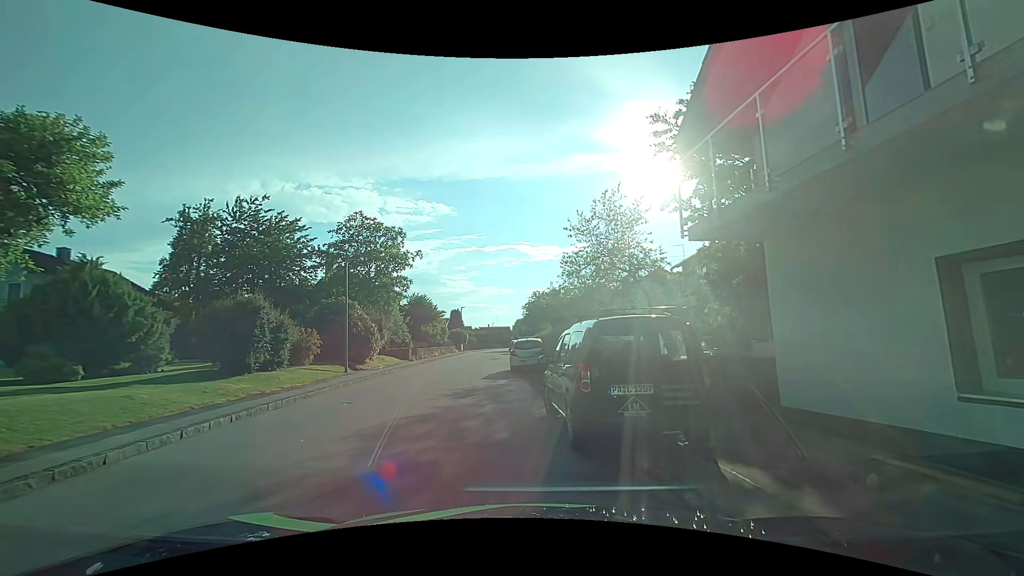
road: residential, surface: asphalt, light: Day
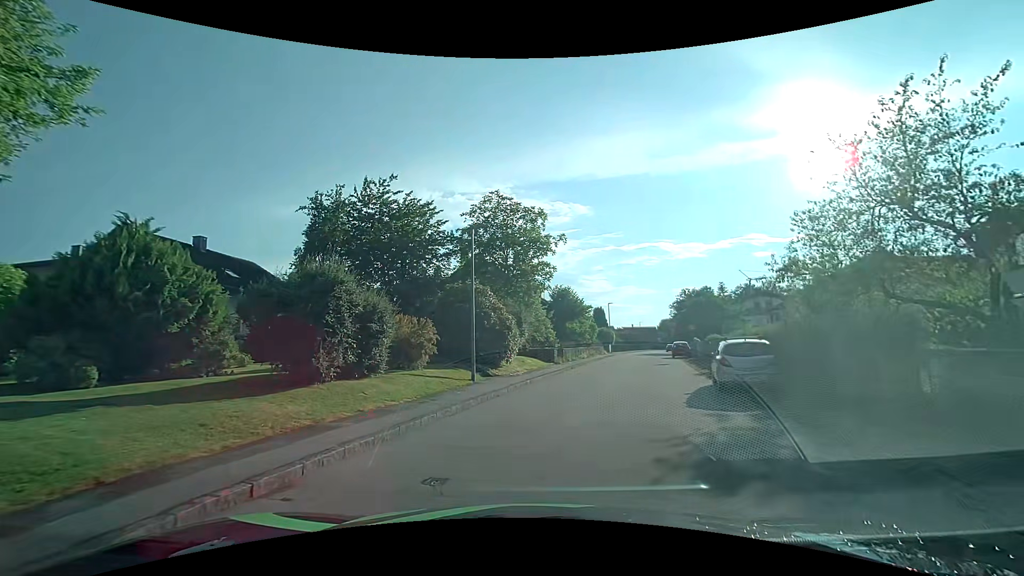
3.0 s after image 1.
(-1.6, +7.5) m; -16°
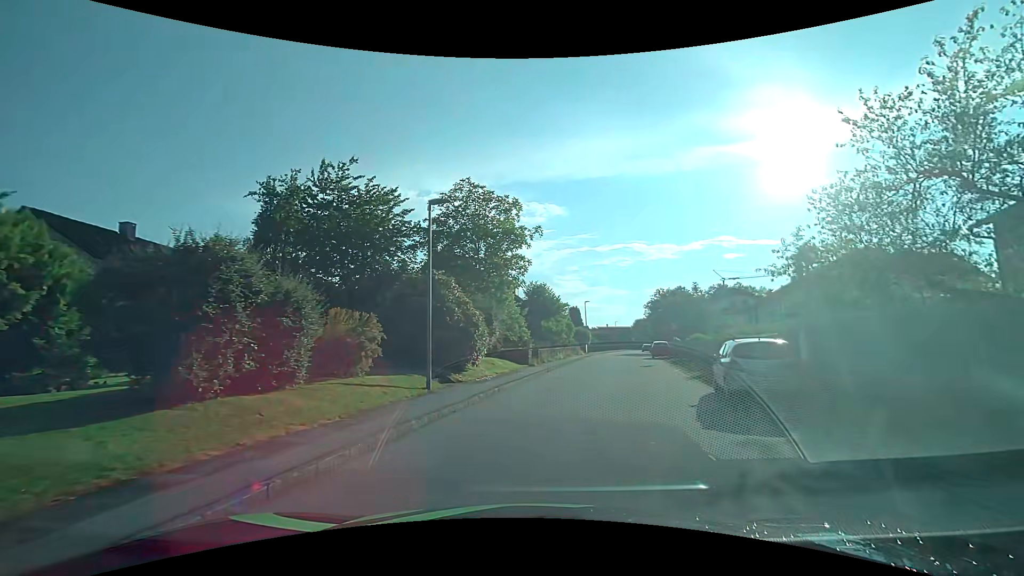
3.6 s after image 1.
(0.0, +2.9) m; +2°
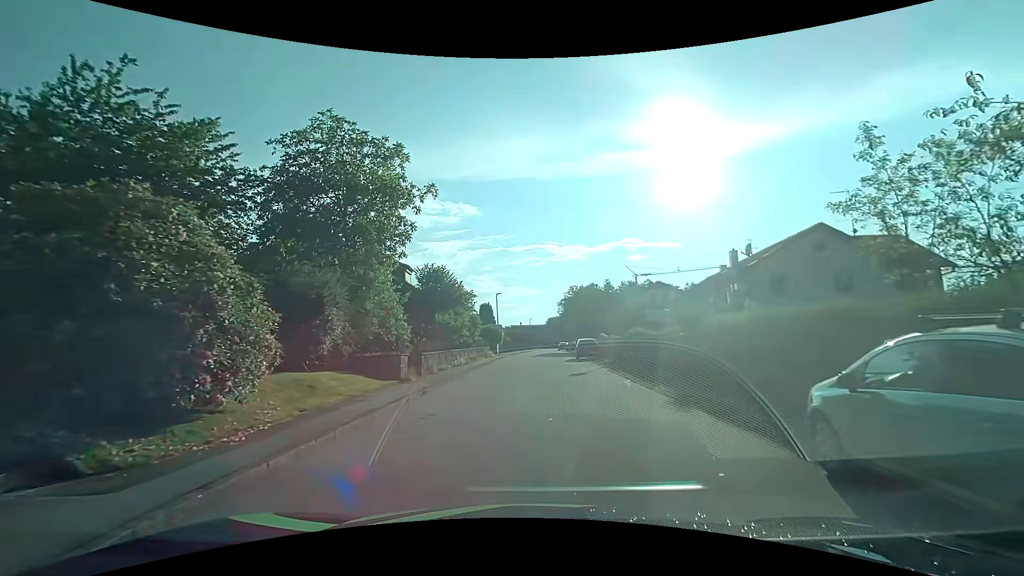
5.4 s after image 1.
(+1.0, +9.9) m; +9°
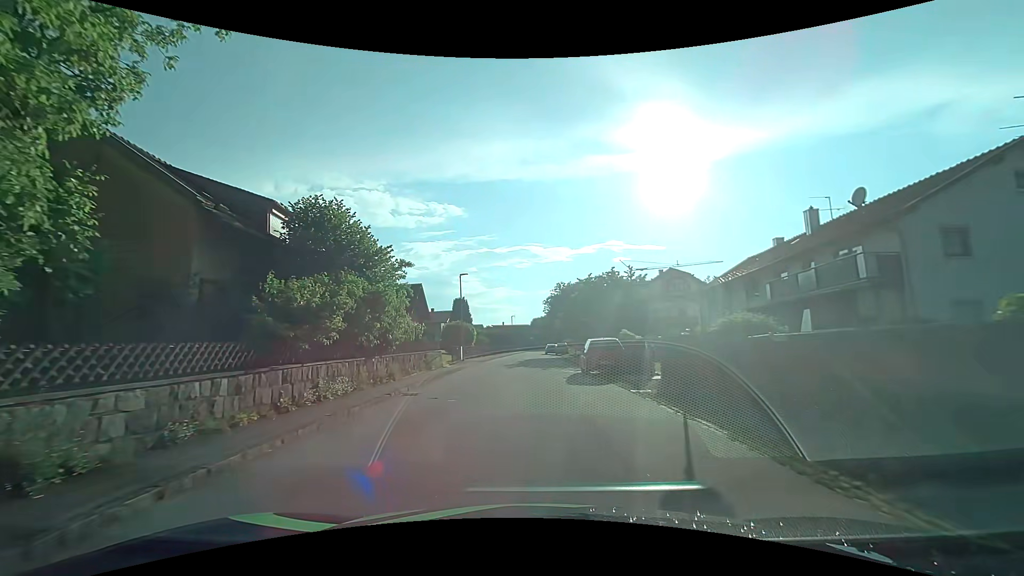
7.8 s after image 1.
(+0.6, +16.1) m; +3°
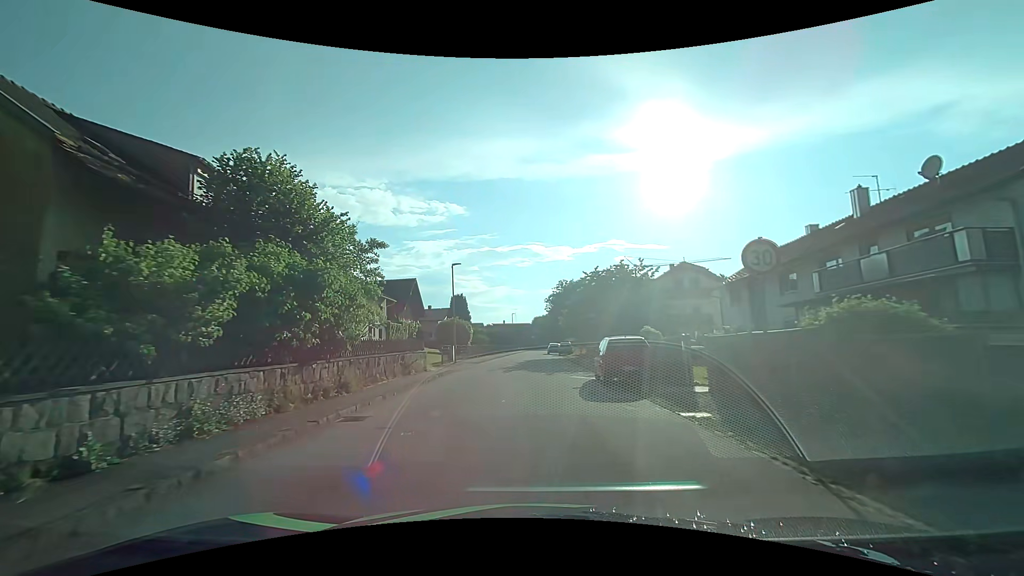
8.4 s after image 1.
(0.0, +4.3) m; 0°
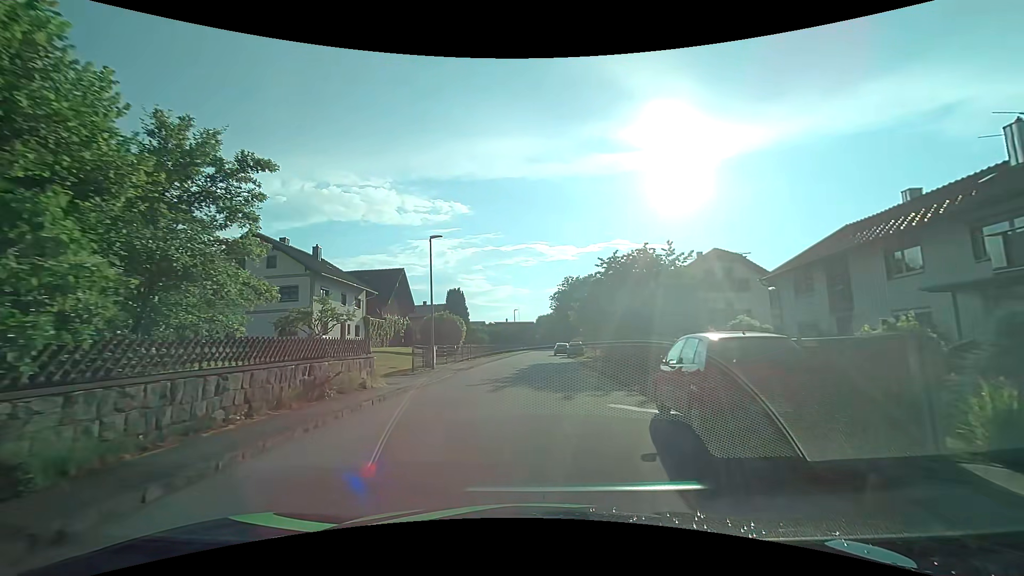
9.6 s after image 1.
(-0.1, +8.3) m; 0°
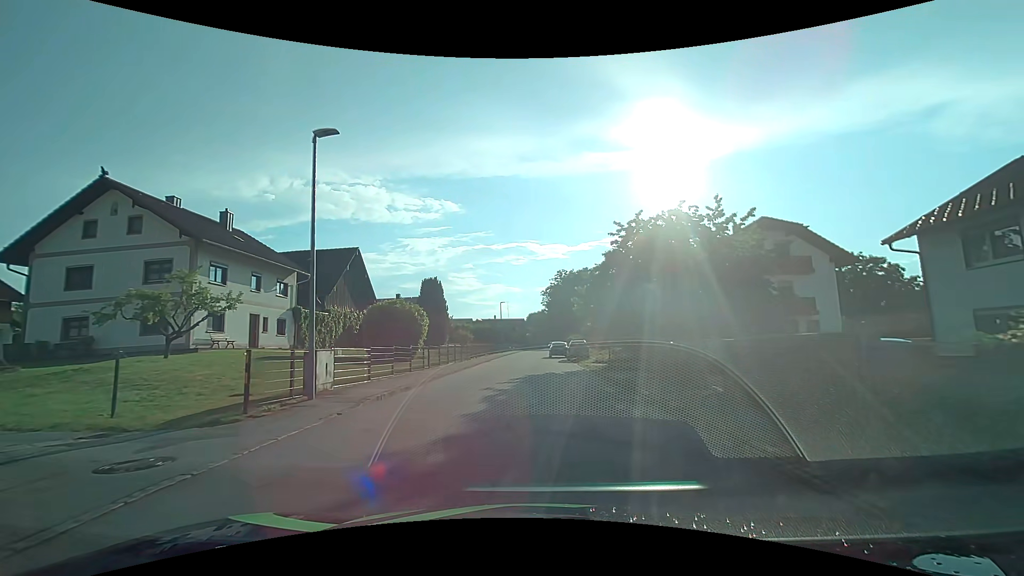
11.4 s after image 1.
(0.0, +12.0) m; +1°
(0, +10) (+1, +20) (+1, +30) (0, +40) (-1, +50) (0, +60) (+1, +70) (+2, +80) (+3, +90) (+4, +100) m
